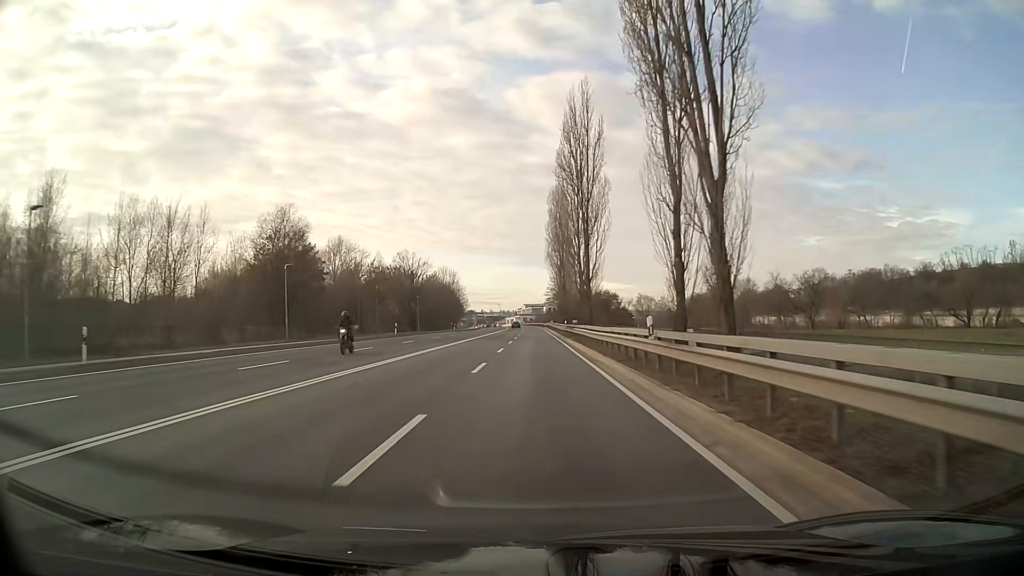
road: primary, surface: asphalt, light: Day
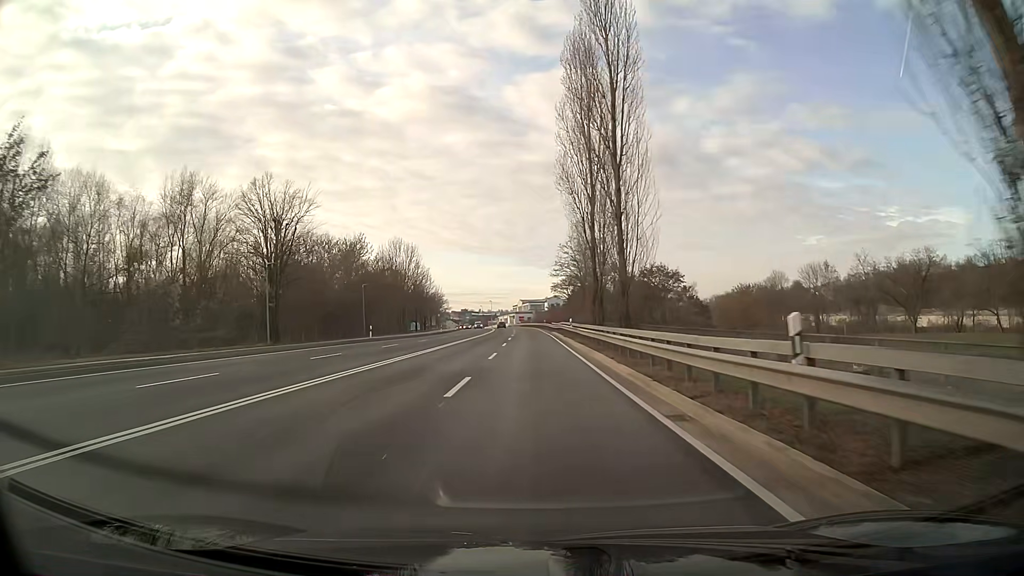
(+0.1, +53.6) m; 0°
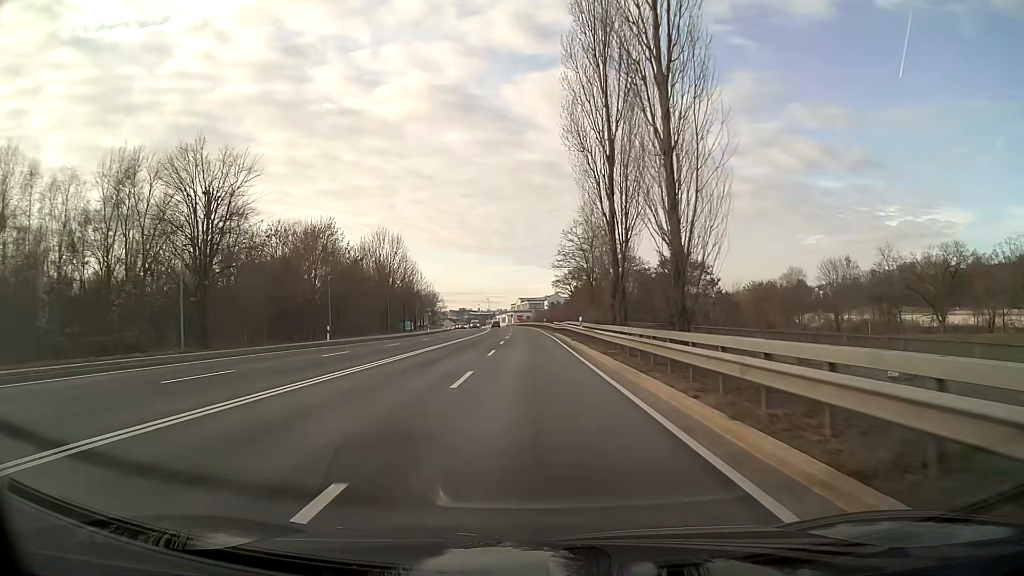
(0.0, +10.7) m; 0°
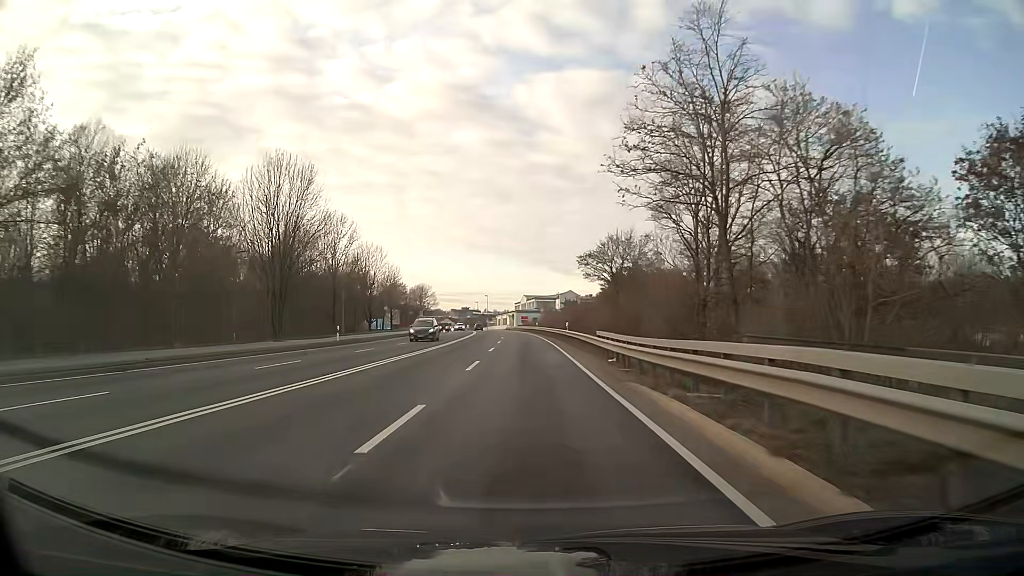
(-0.3, +42.8) m; -1°
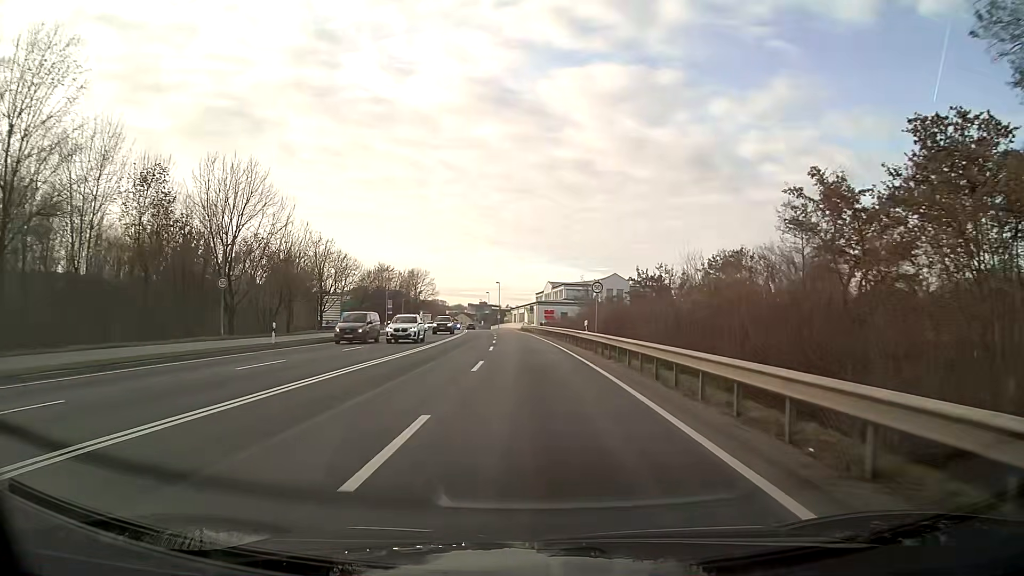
(-0.9, +49.6) m; -2°
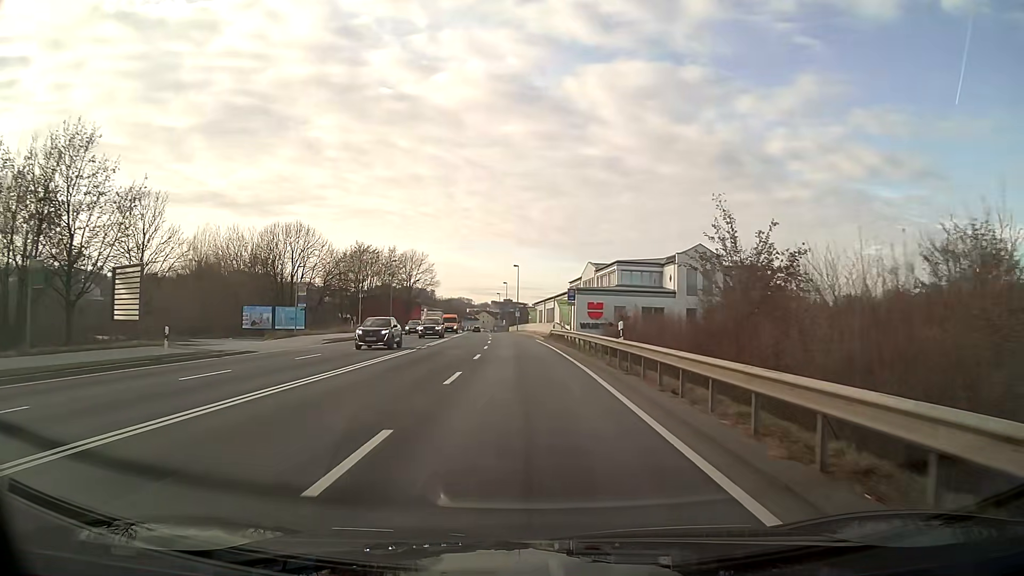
(-0.8, +43.2) m; -2°
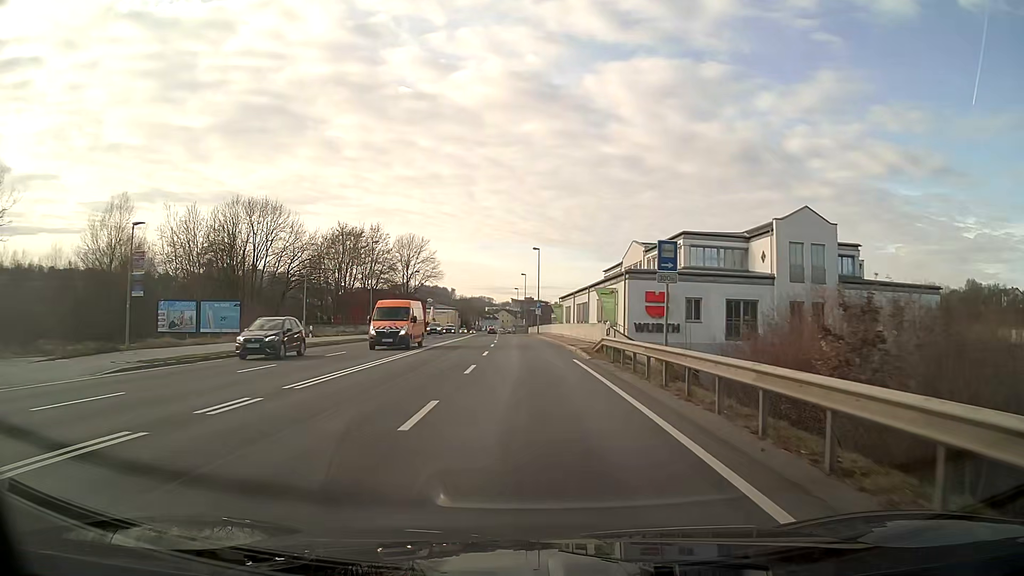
(-0.4, +23.9) m; -2°
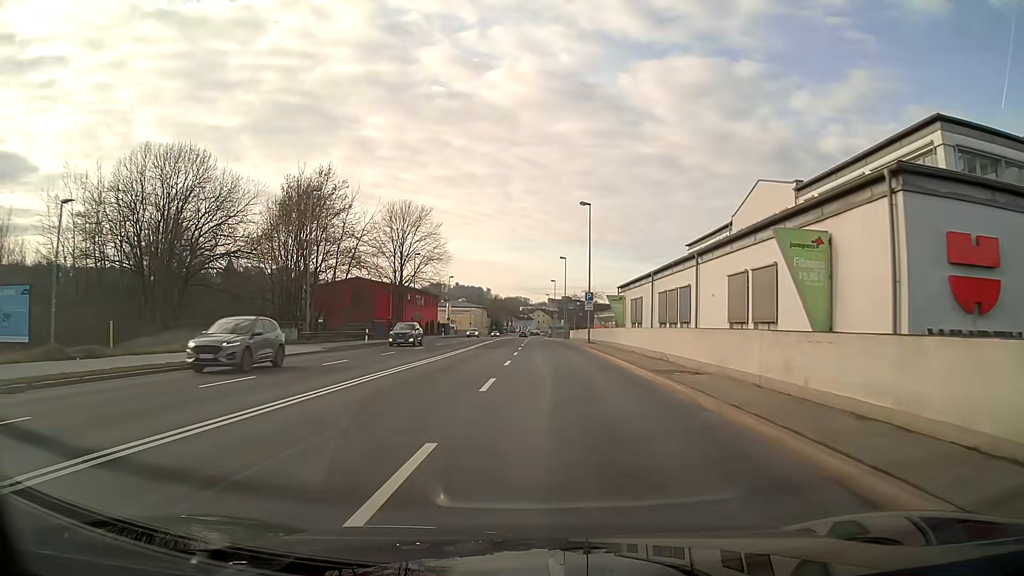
(-0.8, +31.1) m; -3°
